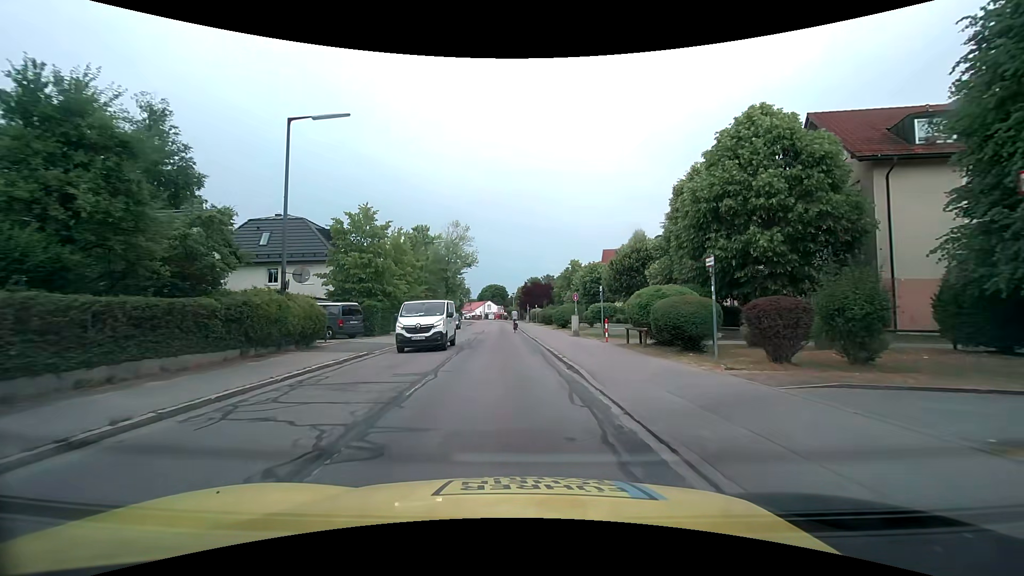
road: tertiary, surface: asphalt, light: Day
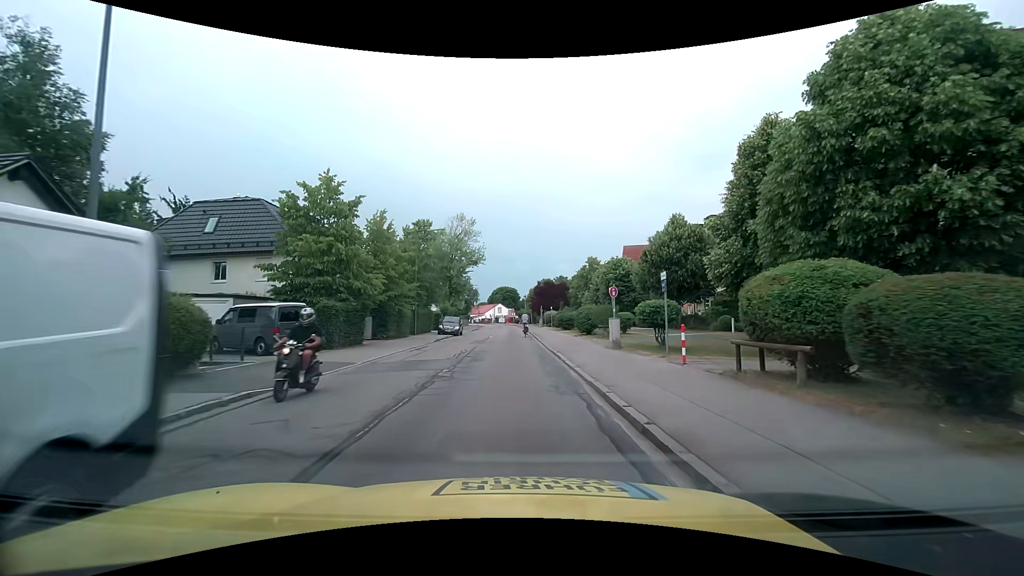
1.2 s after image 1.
(-0.1, +8.5) m; -1°
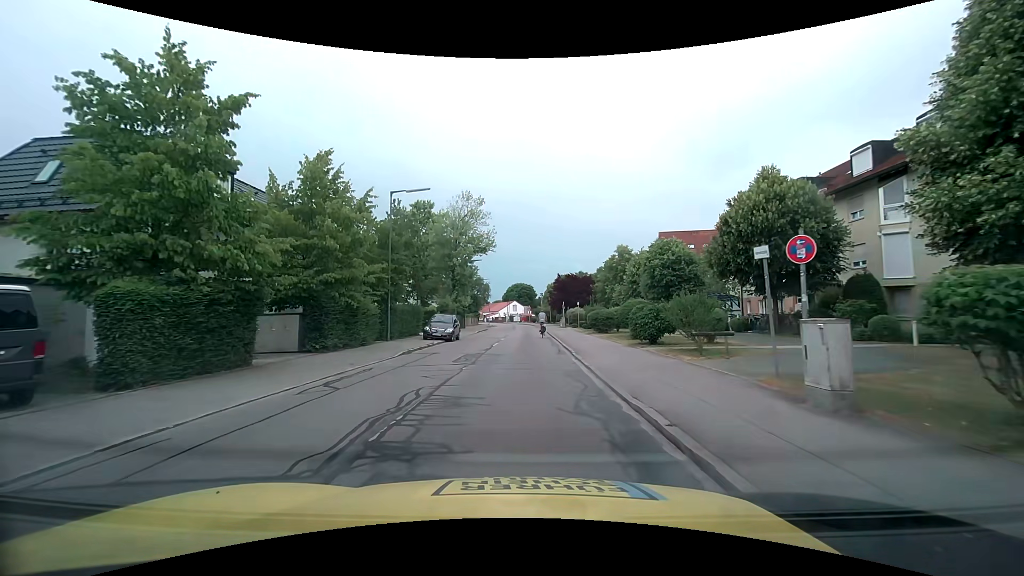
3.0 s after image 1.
(-0.2, +12.3) m; -2°
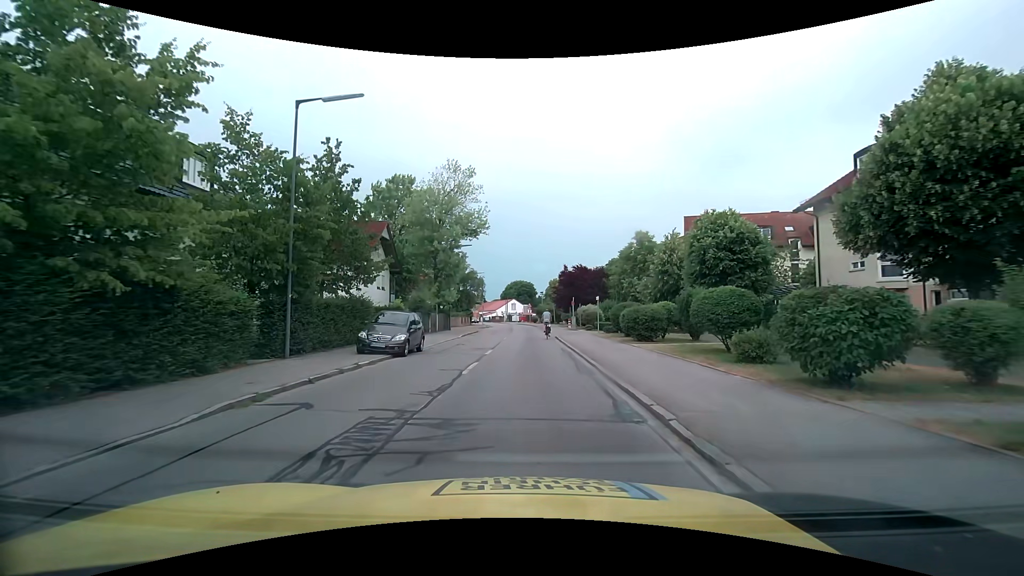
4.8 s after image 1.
(+0.1, +11.8) m; 0°
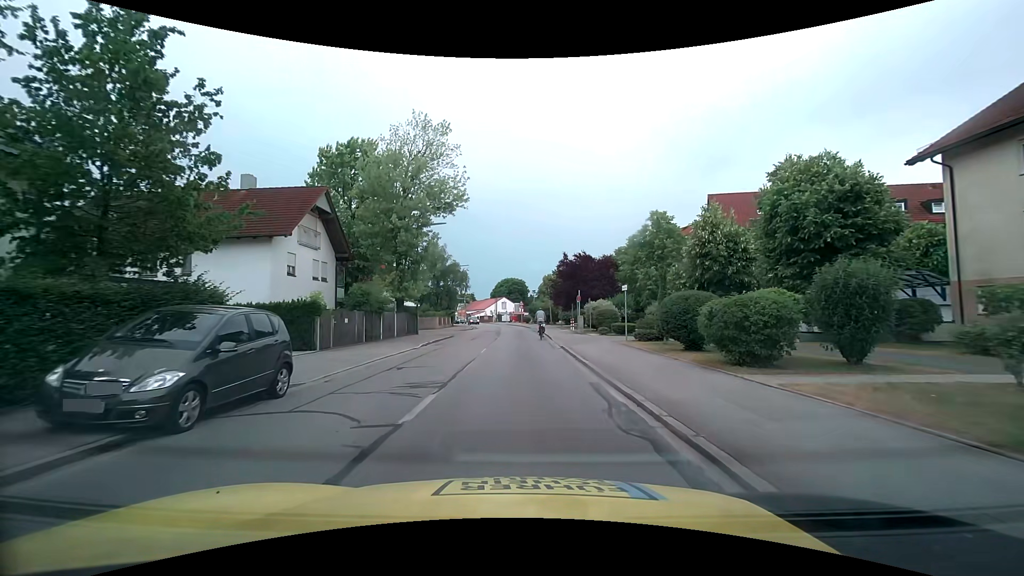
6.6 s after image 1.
(+0.1, +11.3) m; +1°
(0, +10) (0, +20) (0, +30) (0, +40) (0, +50) (0, +60) (-1, +70) (-3, +80) (-5, +90) (-7, +99) m
